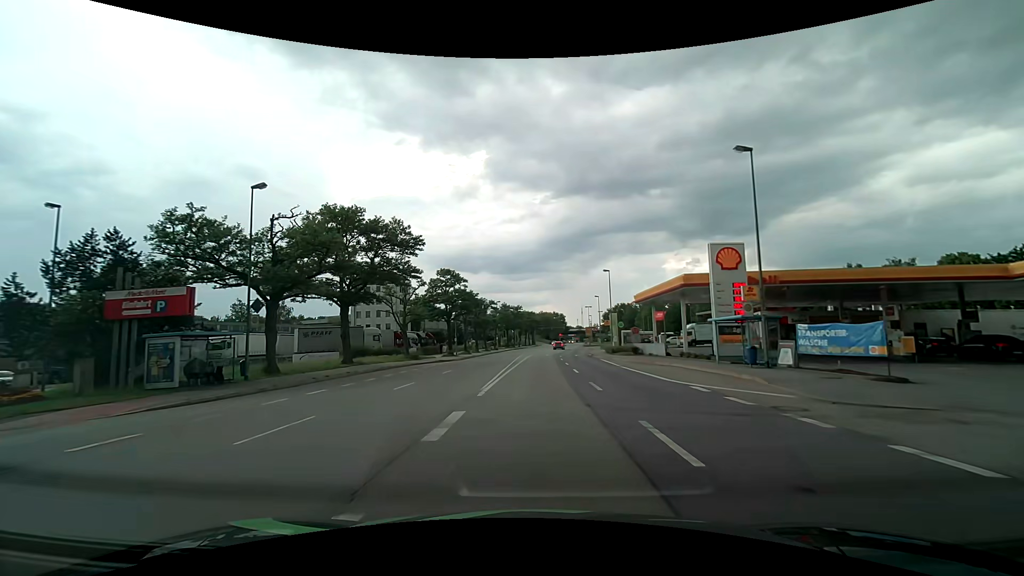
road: primary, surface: asphalt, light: Day
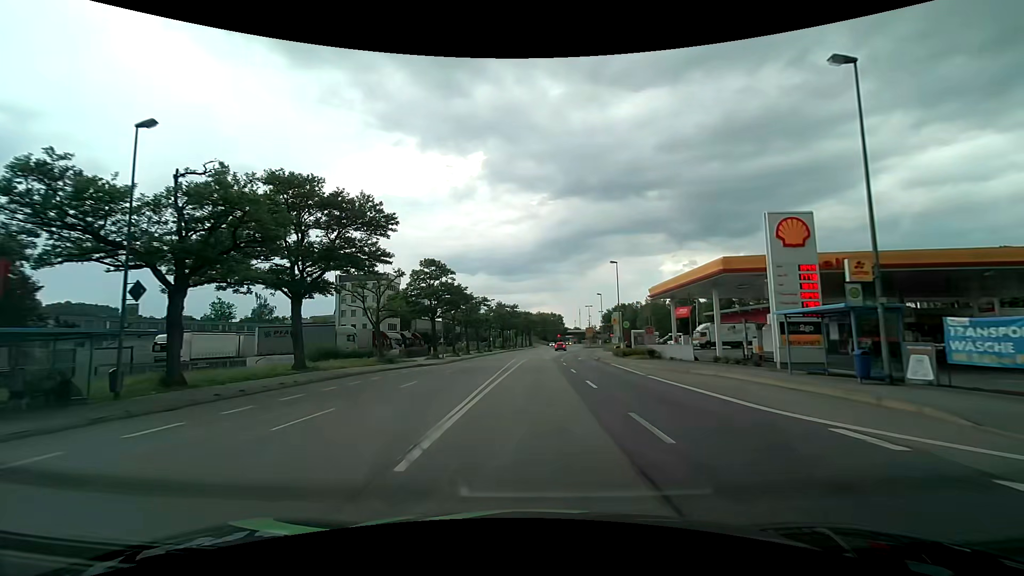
(0.0, +7.7) m; 0°
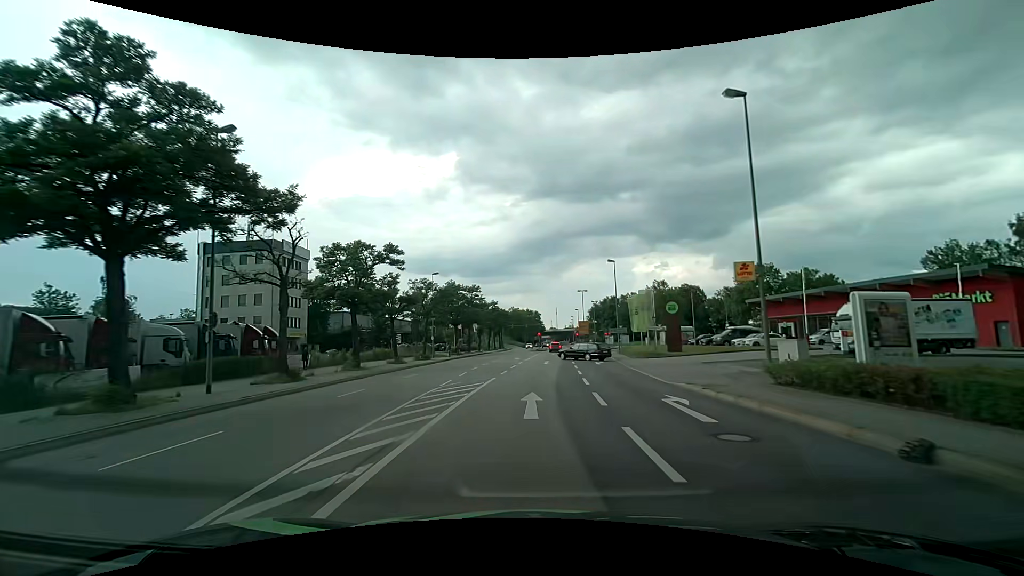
(+0.7, +38.0) m; +3°
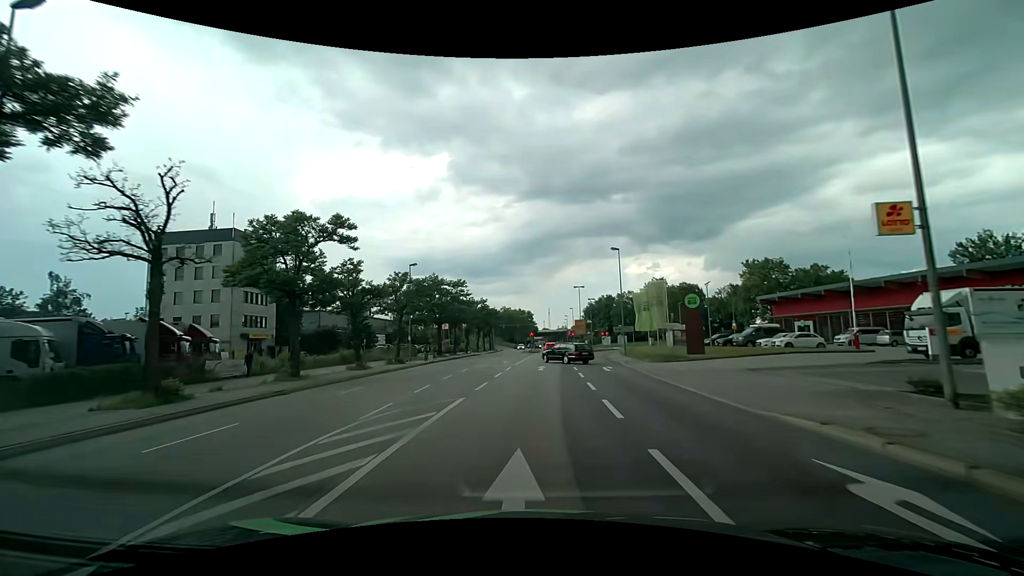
(+0.1, +7.6) m; +1°
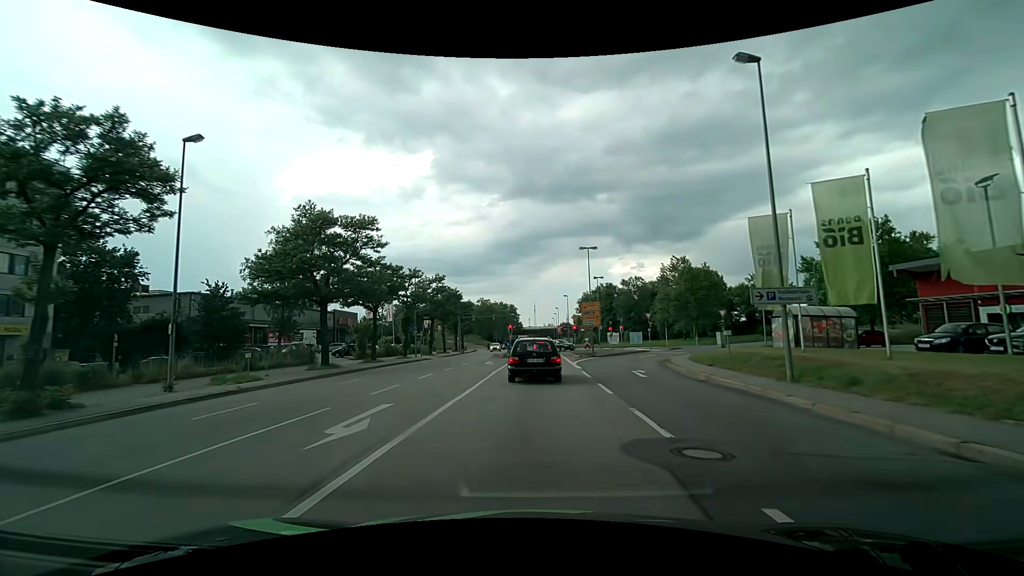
(+0.8, +31.7) m; +2°
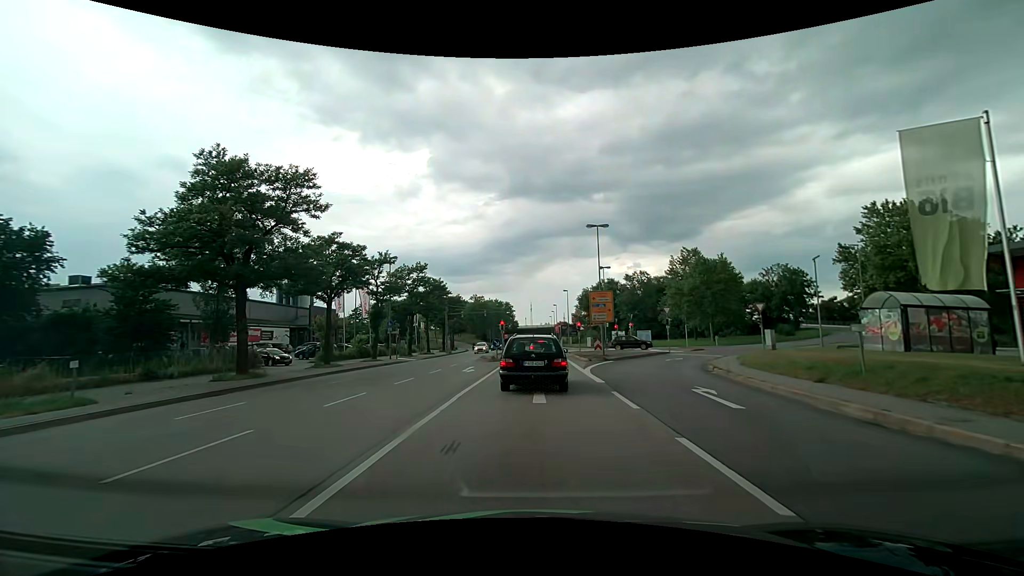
(0.0, +8.9) m; 0°
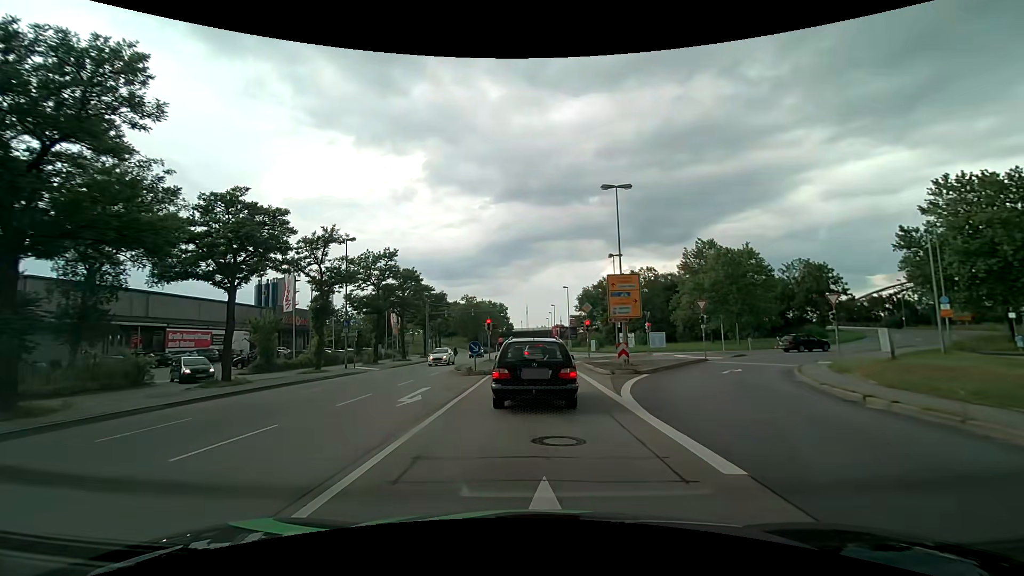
(+0.1, +10.6) m; 0°
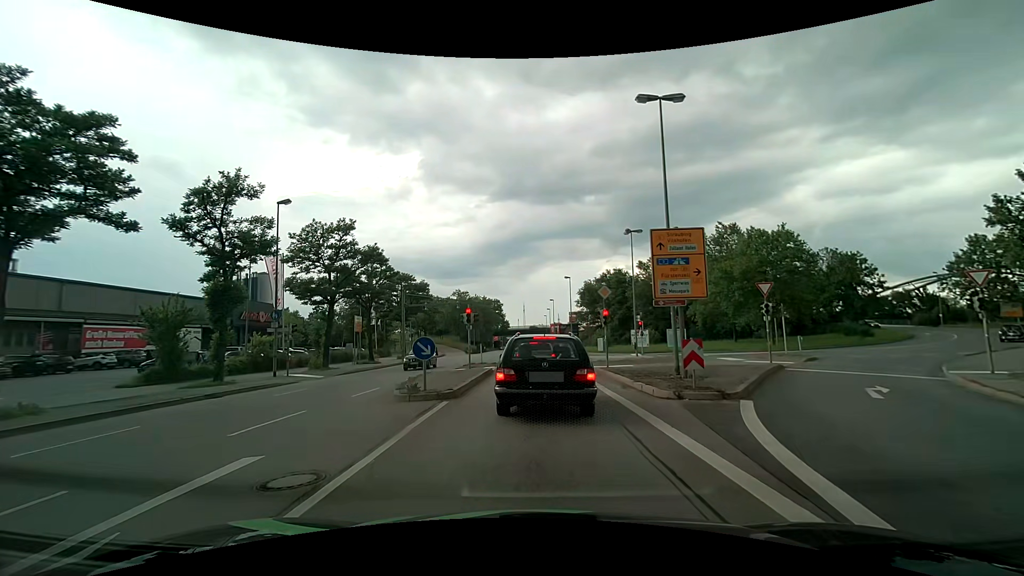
(+0.1, +10.1) m; +2°
